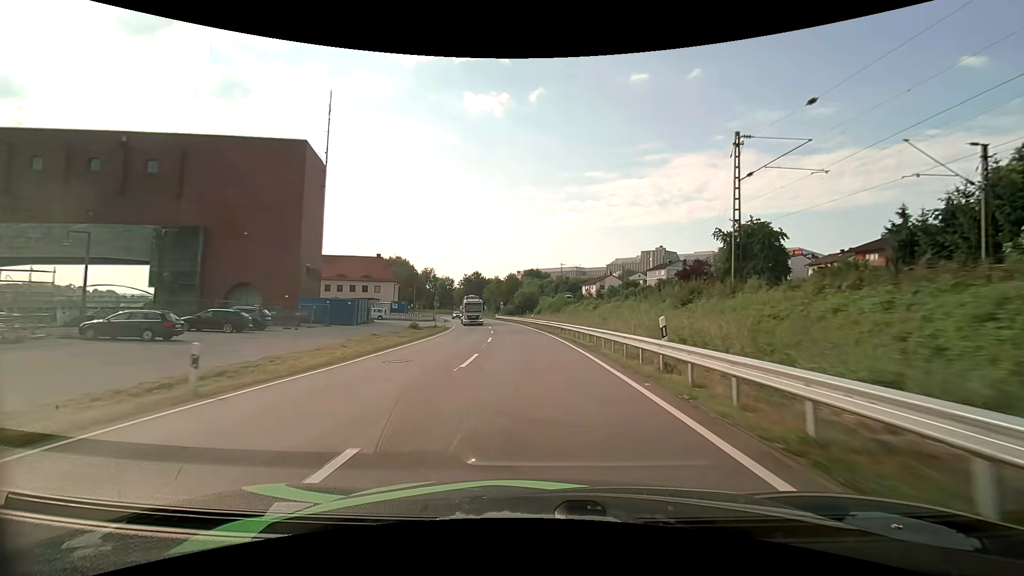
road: primary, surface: asphalt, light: Day
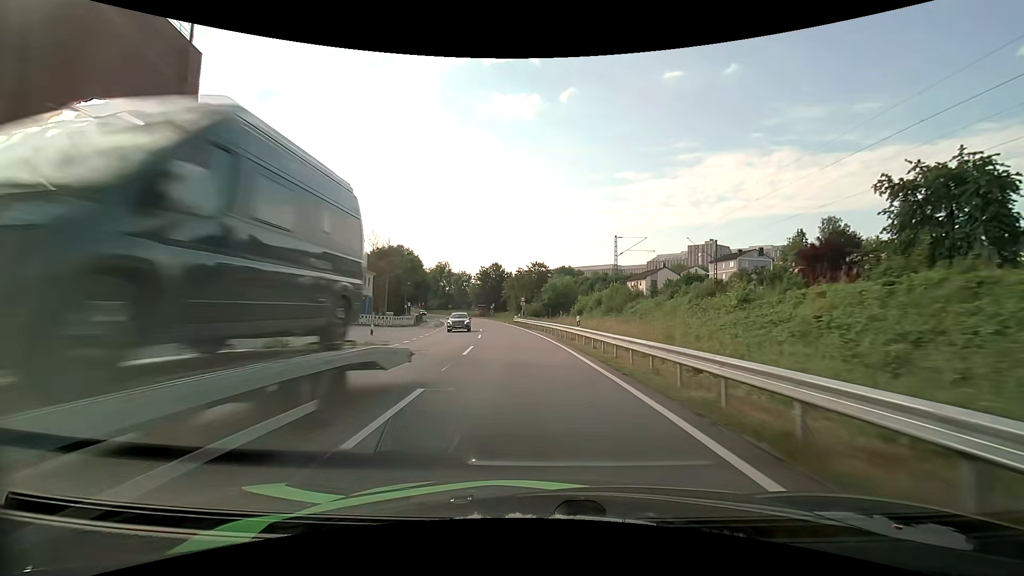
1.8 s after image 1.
(-1.0, +31.8) m; -4°
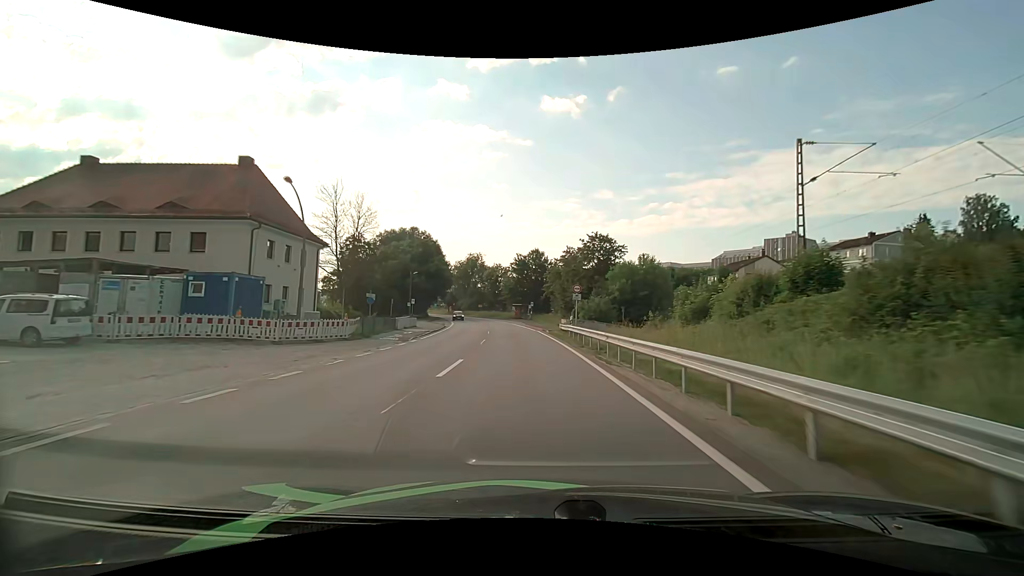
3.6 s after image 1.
(-1.3, +30.2) m; -5°
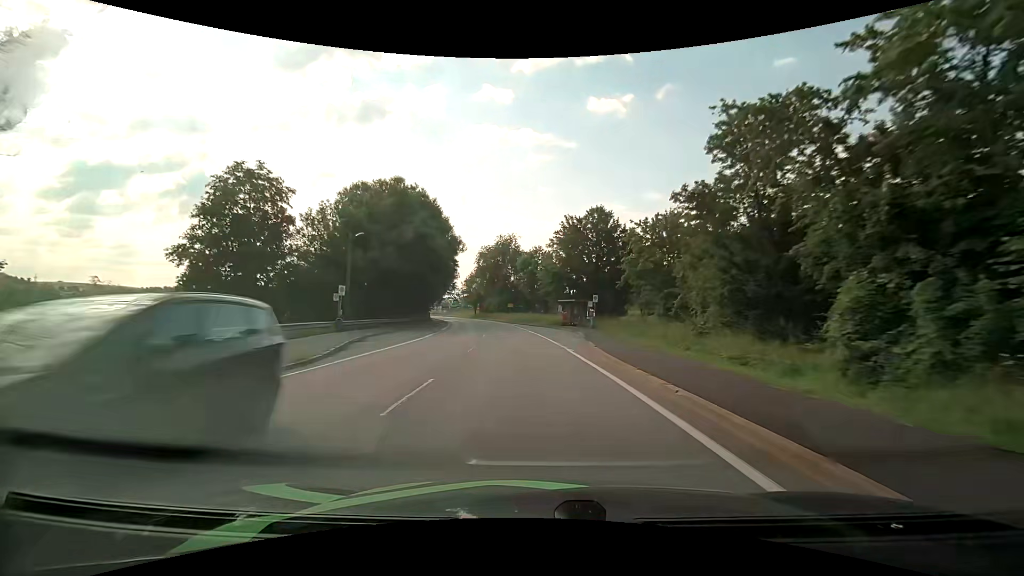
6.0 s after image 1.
(-2.0, +40.6) m; -5°
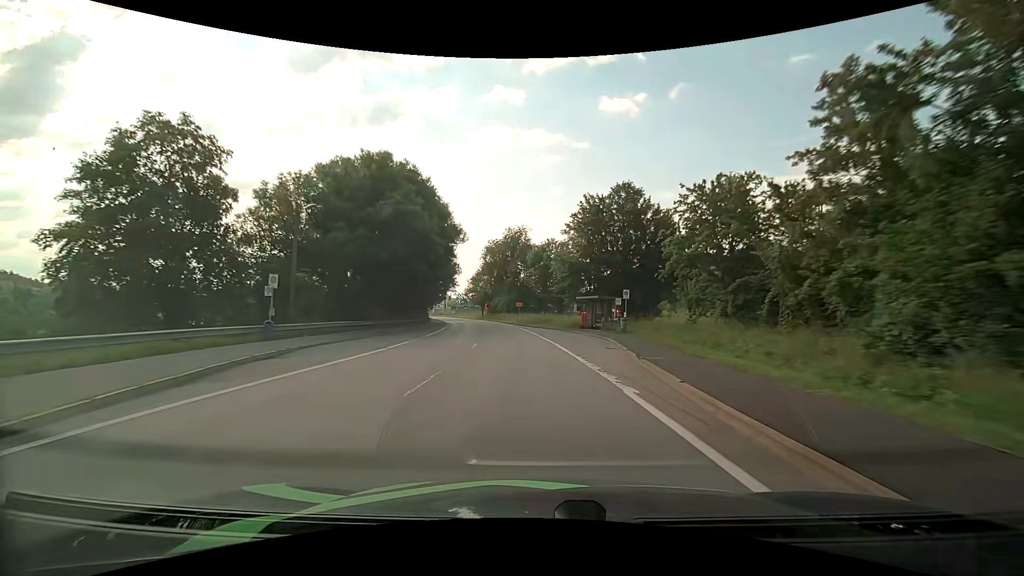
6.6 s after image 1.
(-0.2, +10.4) m; -1°
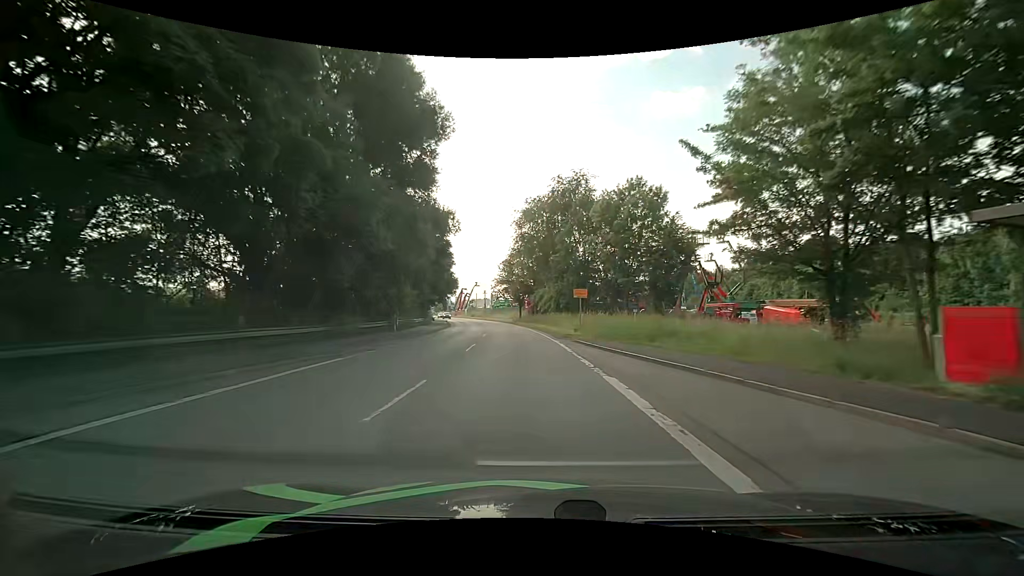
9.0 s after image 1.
(-2.0, +38.0) m; -6°
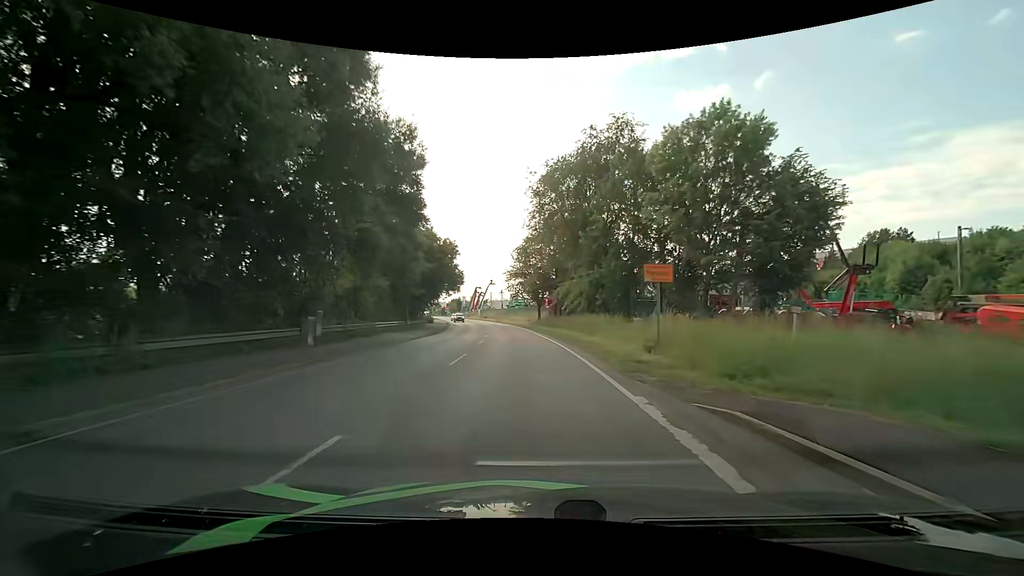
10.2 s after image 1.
(-0.2, +16.6) m; -2°
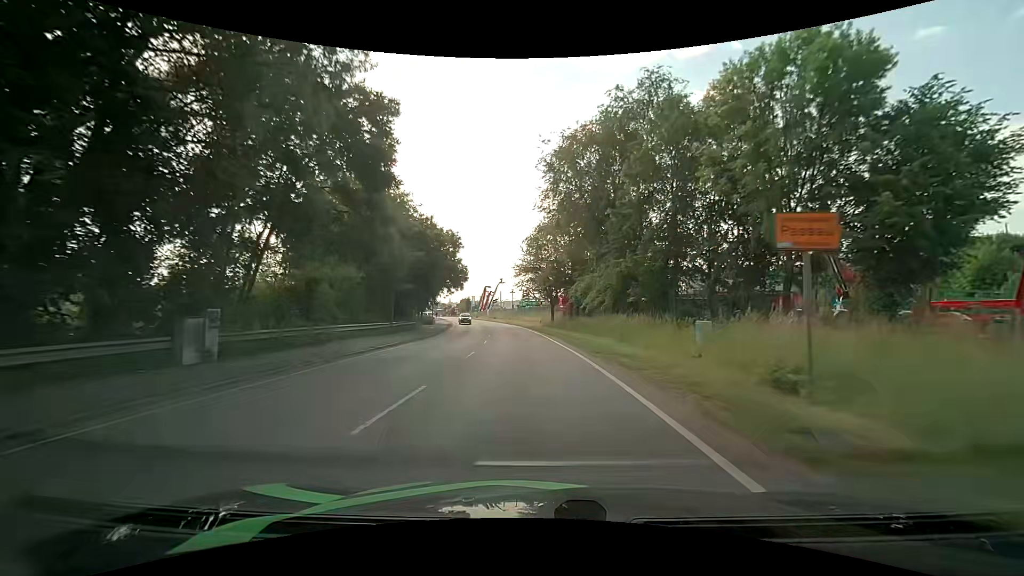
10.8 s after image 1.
(-0.1, +8.0) m; -2°
(0, +10) (0, +20) (-1, +30) (-1, +40) (-3, +50) (-4, +60) (-5, +70) (-7, +80) (-8, +89) (-10, +99) m
